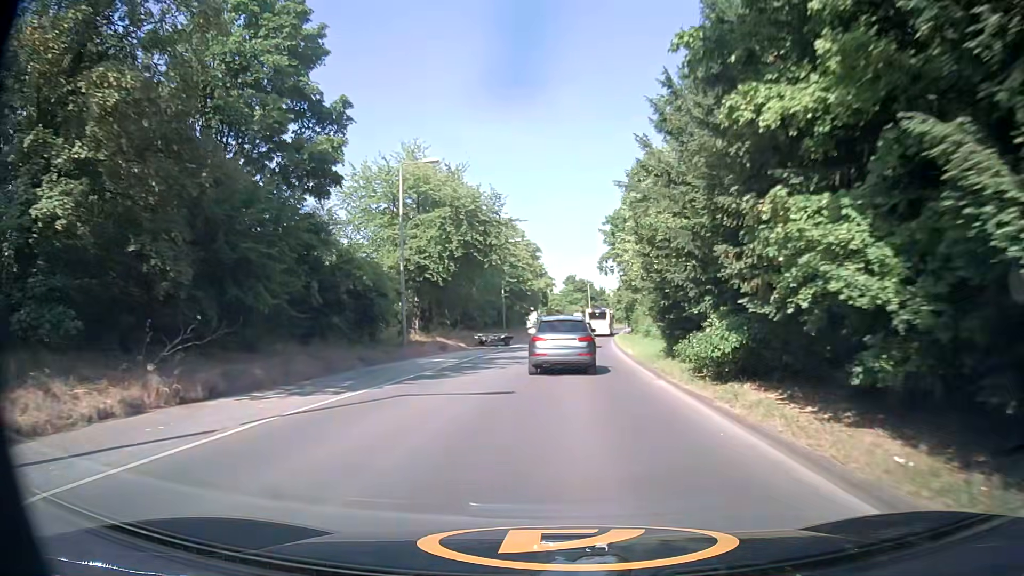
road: tertiary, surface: asphalt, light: Day
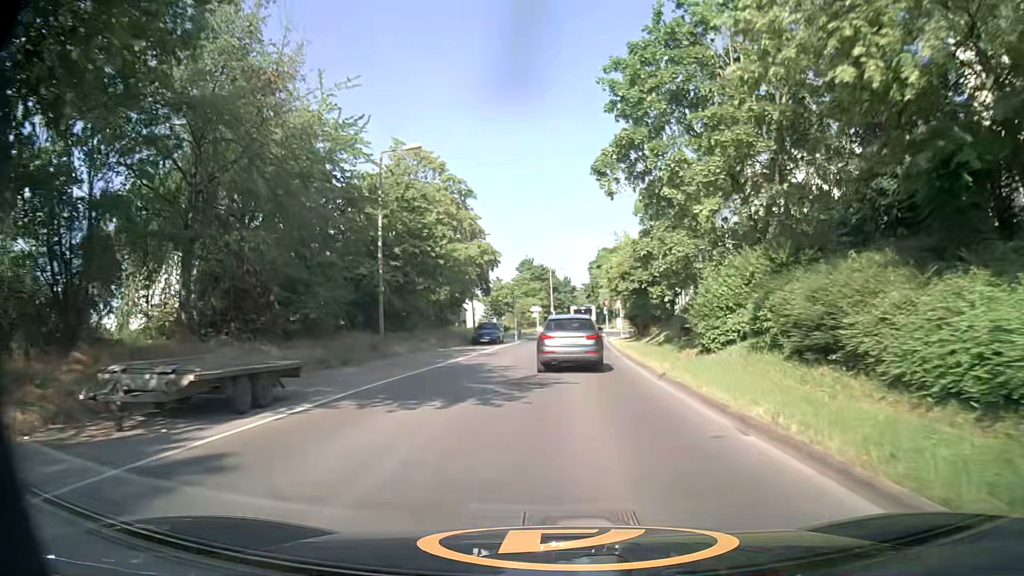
(+0.9, +36.5) m; +4°
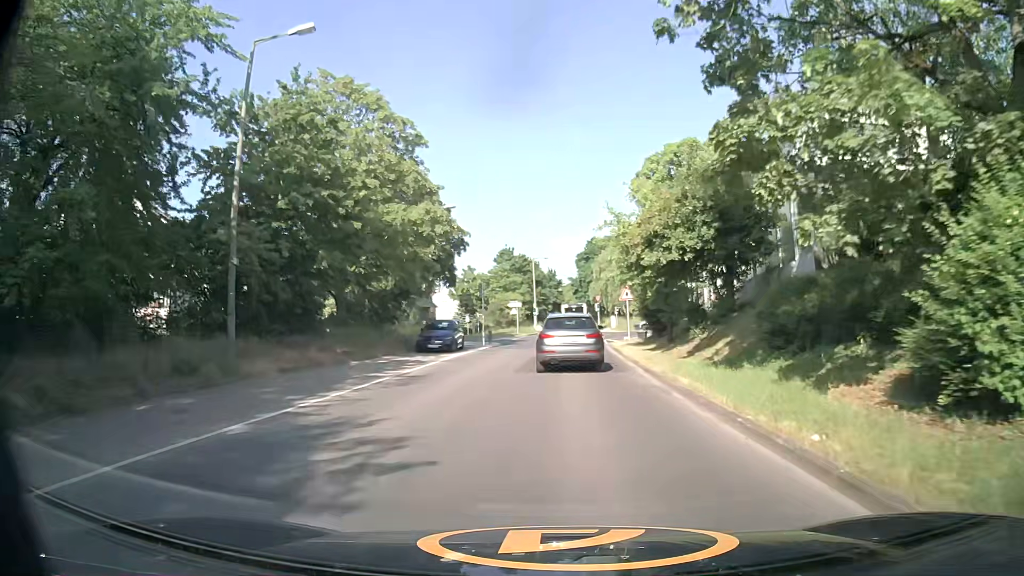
(0.0, +14.1) m; 0°
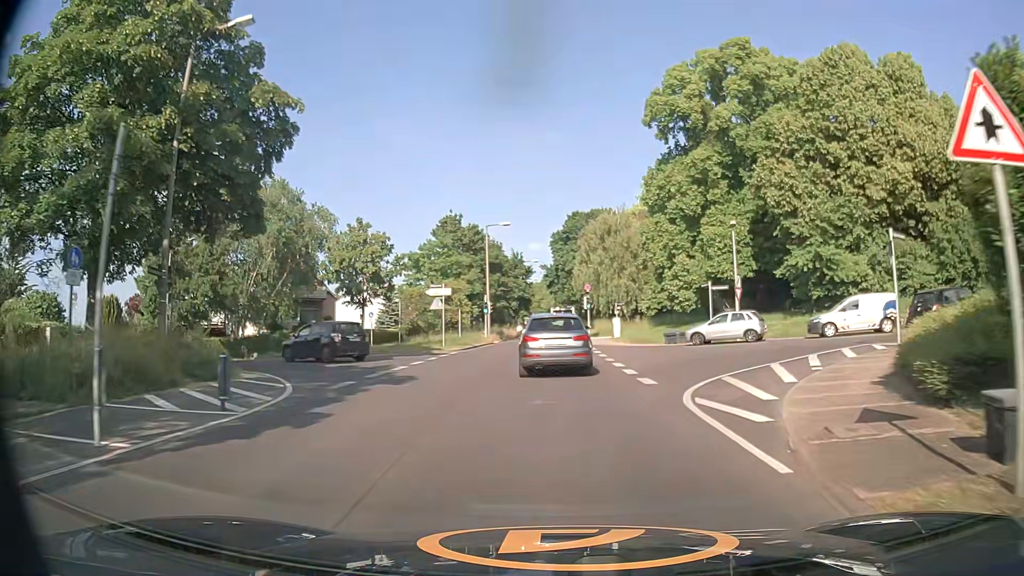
(+1.1, +32.8) m; +3°
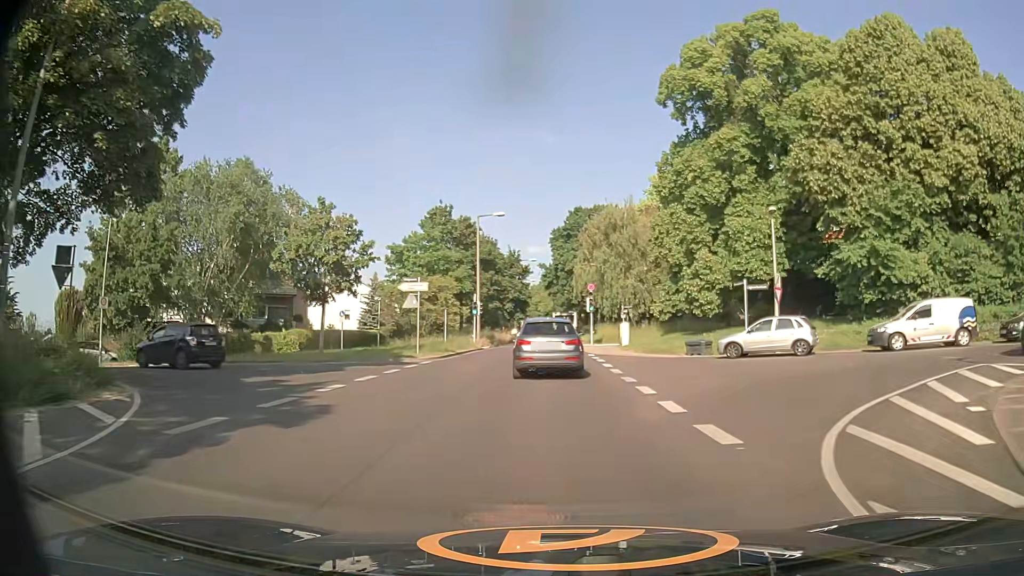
(0.0, +6.5) m; 0°
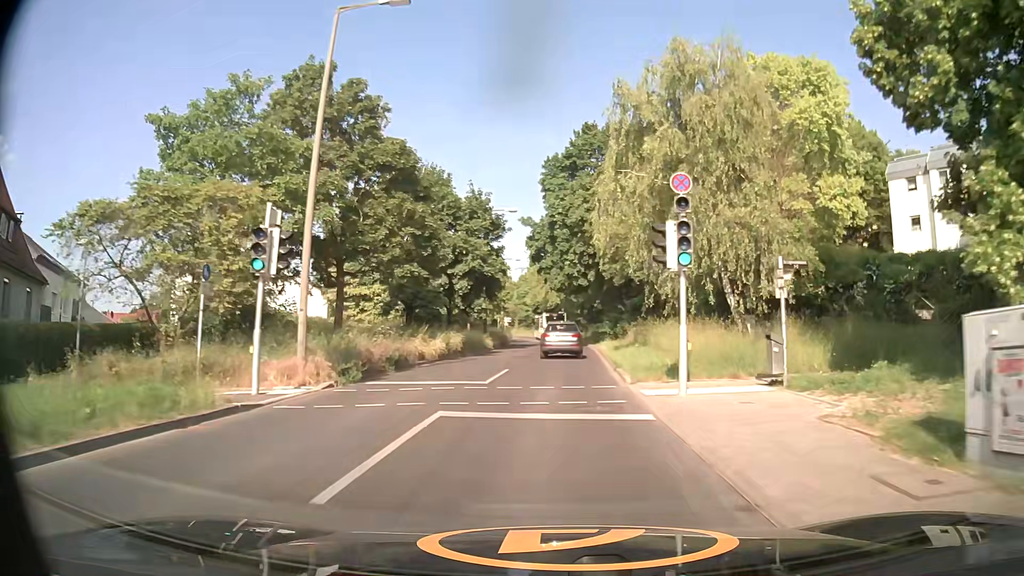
(+0.5, +35.5) m; +1°
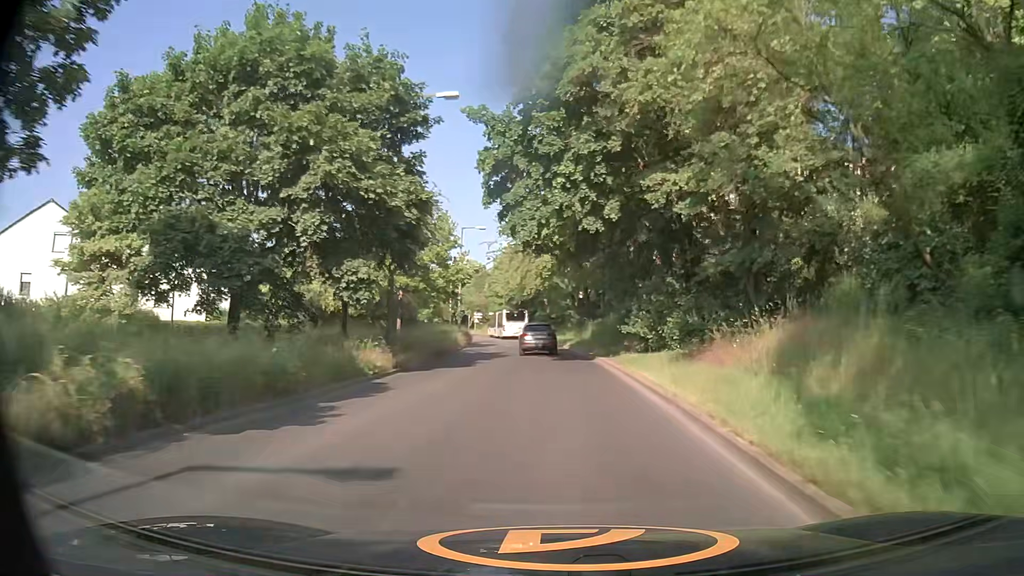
(+0.3, +24.8) m; +2°
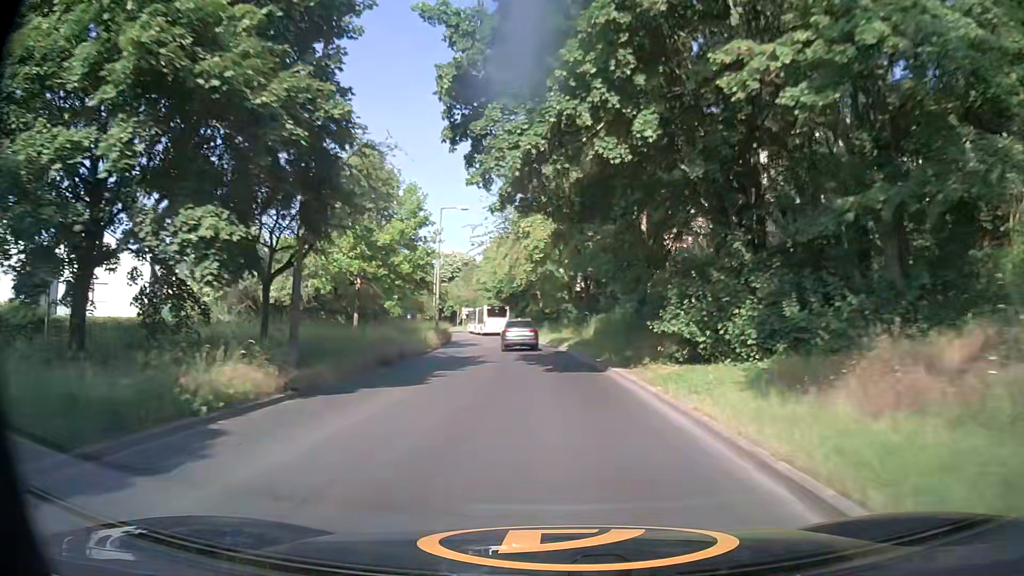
(0.0, +8.5) m; 0°
(0, +10) (0, +20) (-1, +30) (-2, +40) (-3, +50) (-4, +60) (-6, +70) (-8, +79) (-10, +89) (-13, +99) m
